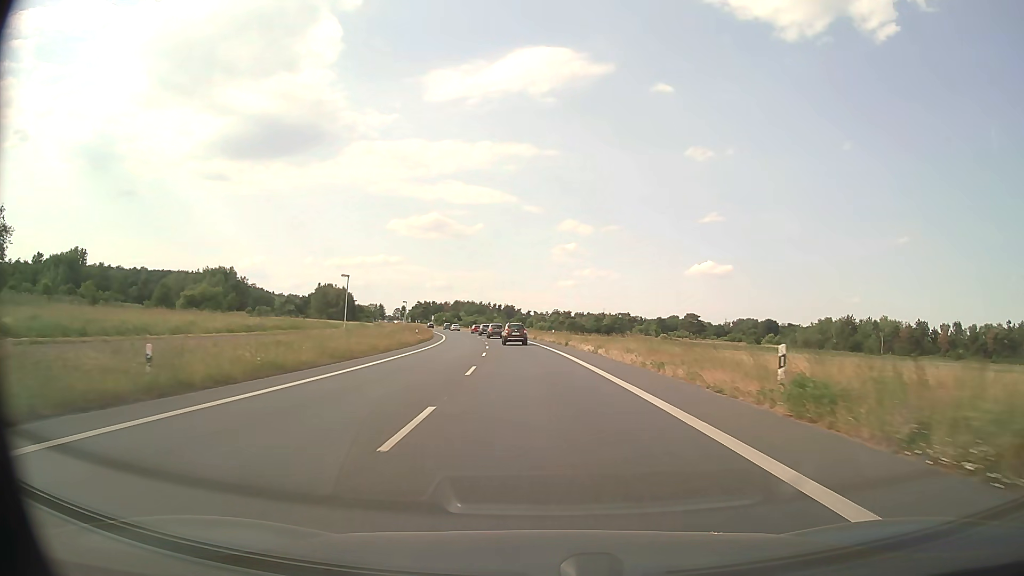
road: primary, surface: asphalt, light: Day
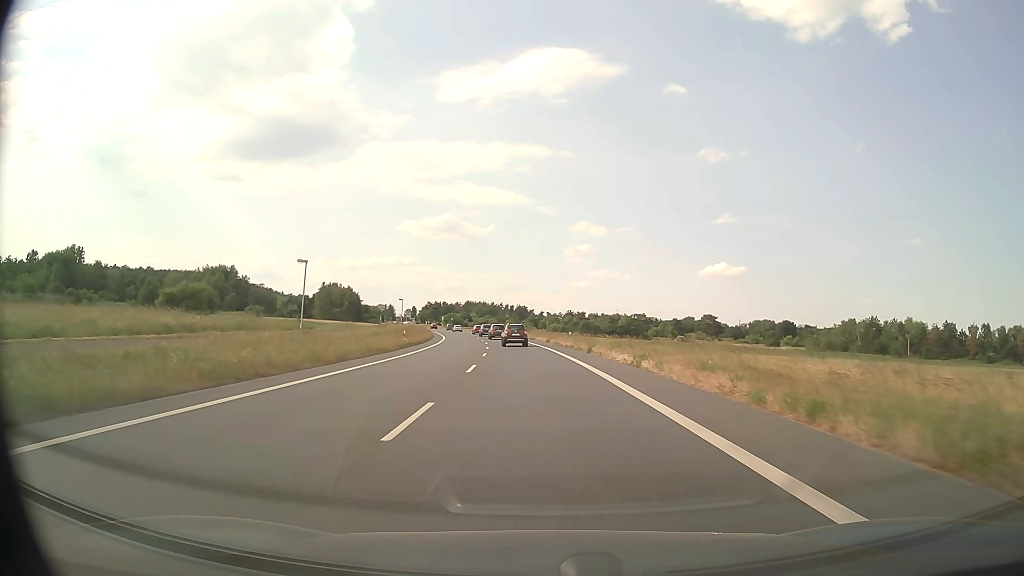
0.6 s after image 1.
(-0.1, +11.3) m; -1°
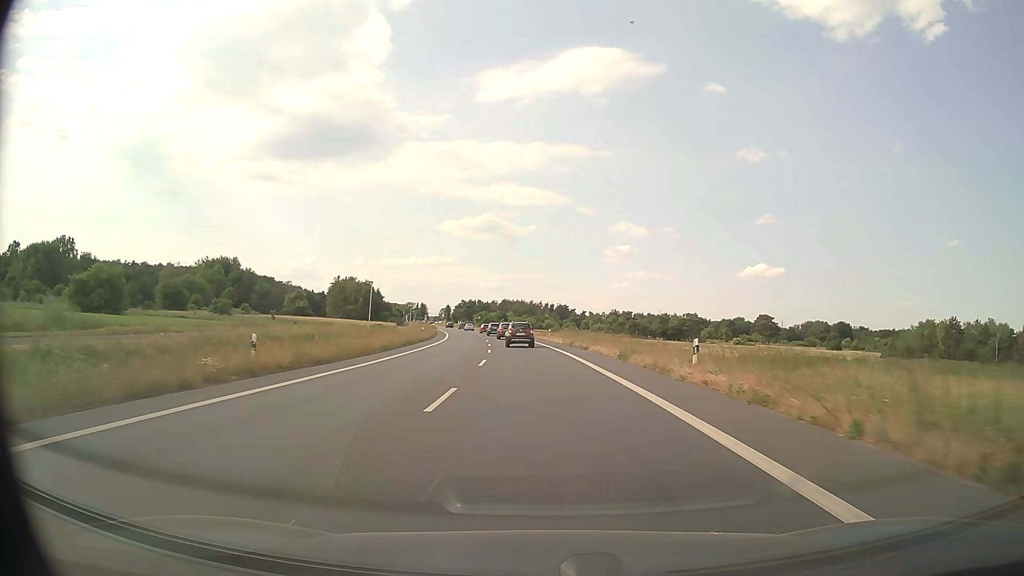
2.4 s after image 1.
(-1.0, +33.2) m; -3°
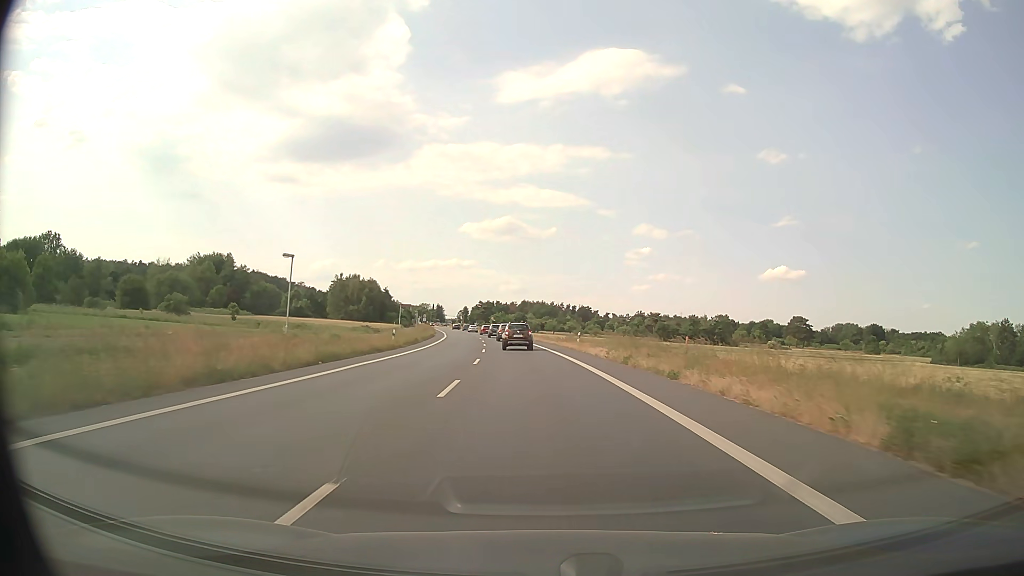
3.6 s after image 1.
(-0.4, +21.7) m; -2°
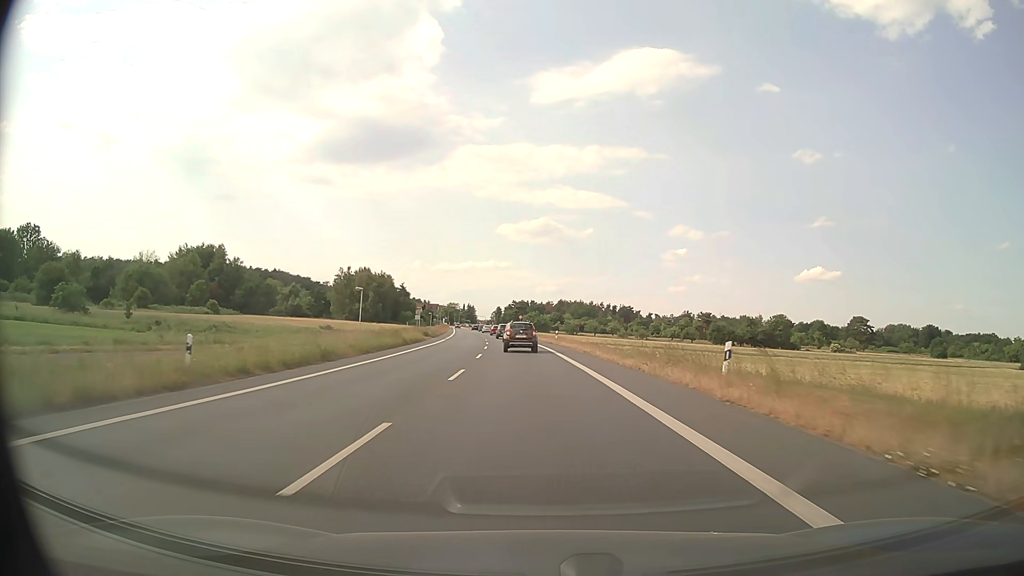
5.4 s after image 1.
(-0.8, +31.9) m; -3°
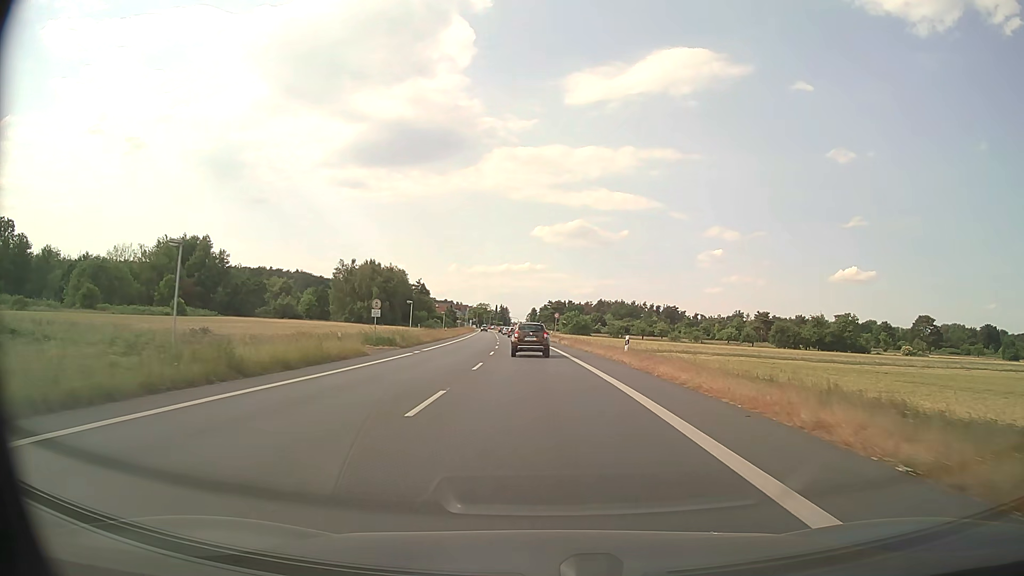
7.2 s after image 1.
(-0.9, +31.1) m; -3°
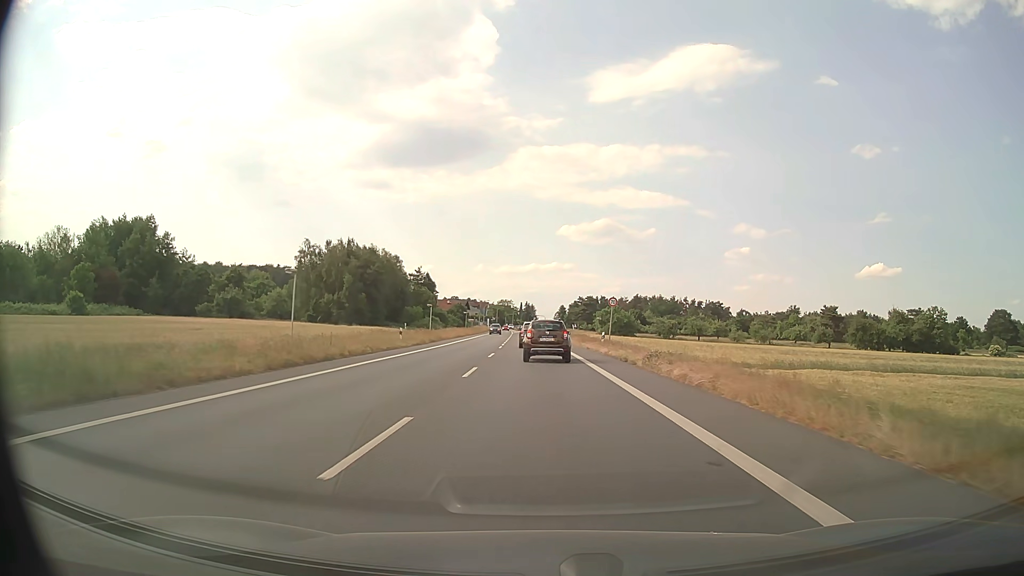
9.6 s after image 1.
(-0.9, +40.0) m; -2°
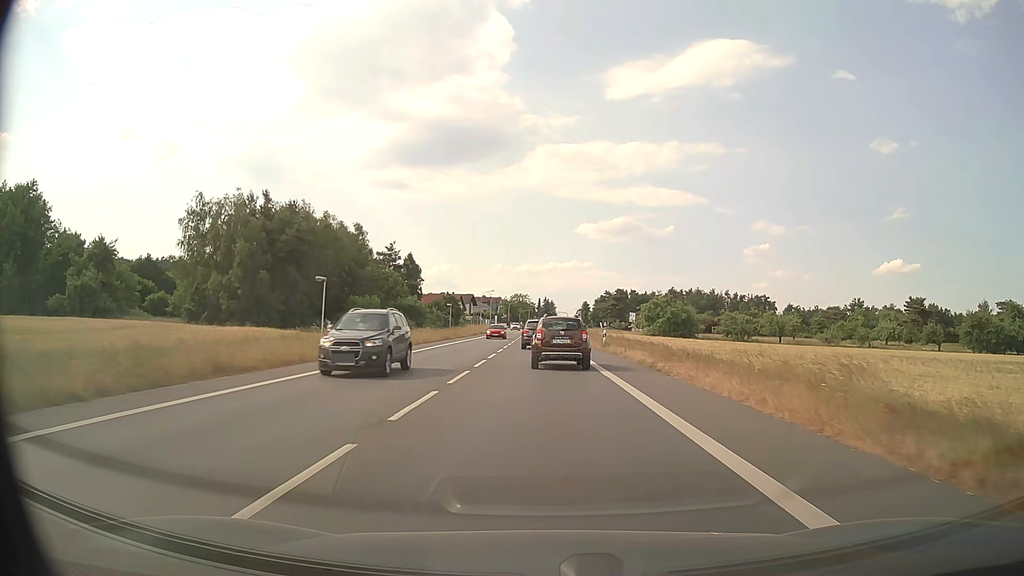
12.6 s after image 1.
(-0.7, +45.1) m; -2°
(0, +10) (0, +20) (0, +30) (0, +40) (0, +50) (0, +60) (-1, +70) (-1, +80) (-1, +90) (-1, +100) m
